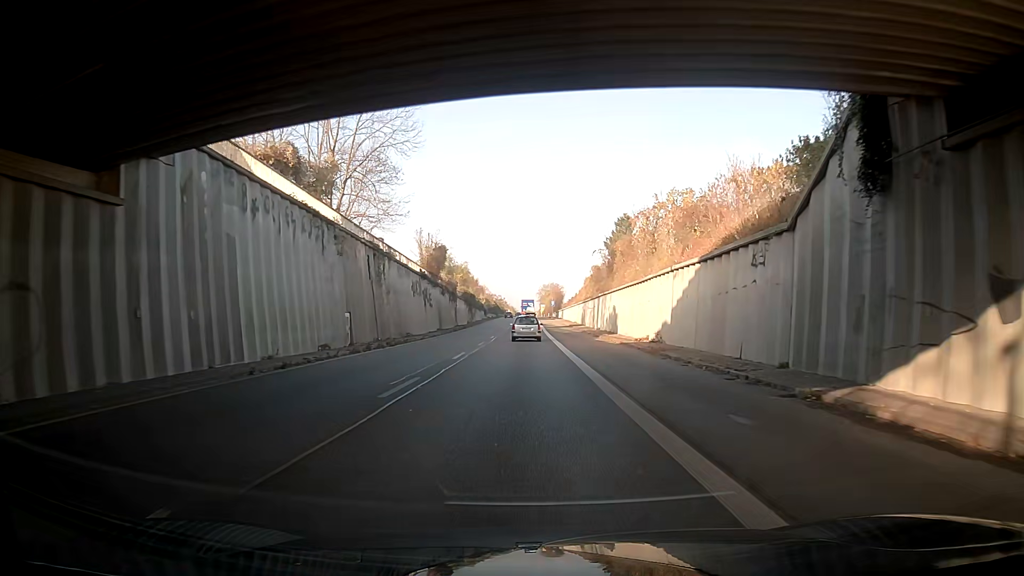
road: trunk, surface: asphalt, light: Day
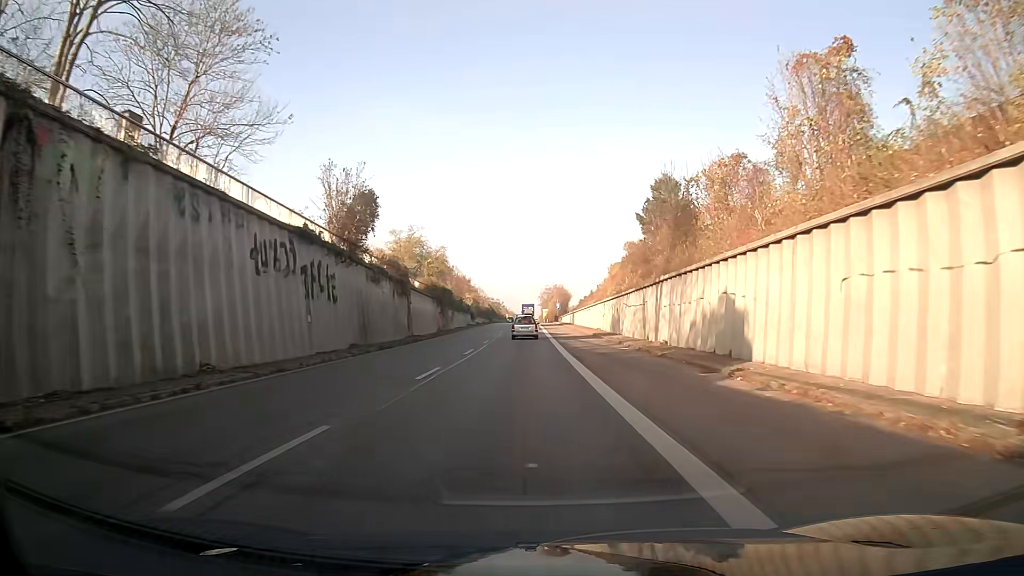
(-0.5, +30.3) m; -3°
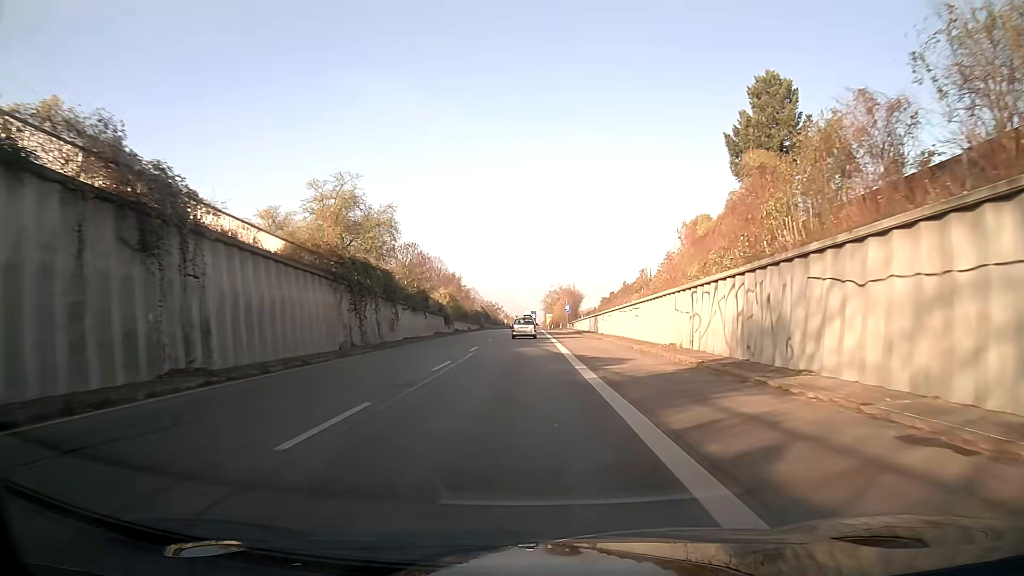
(-0.1, +32.2) m; 0°
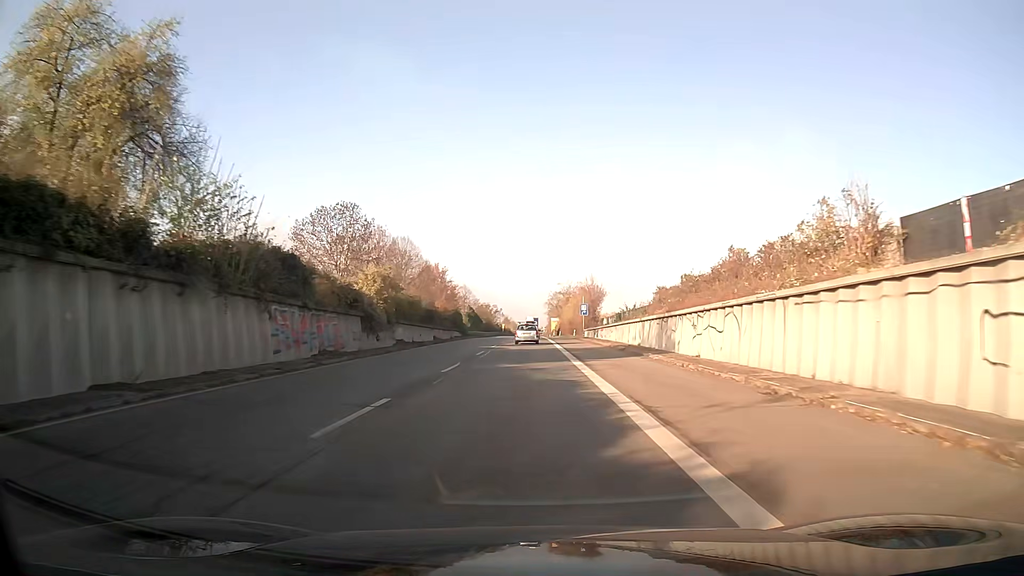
(-0.1, +33.7) m; 0°
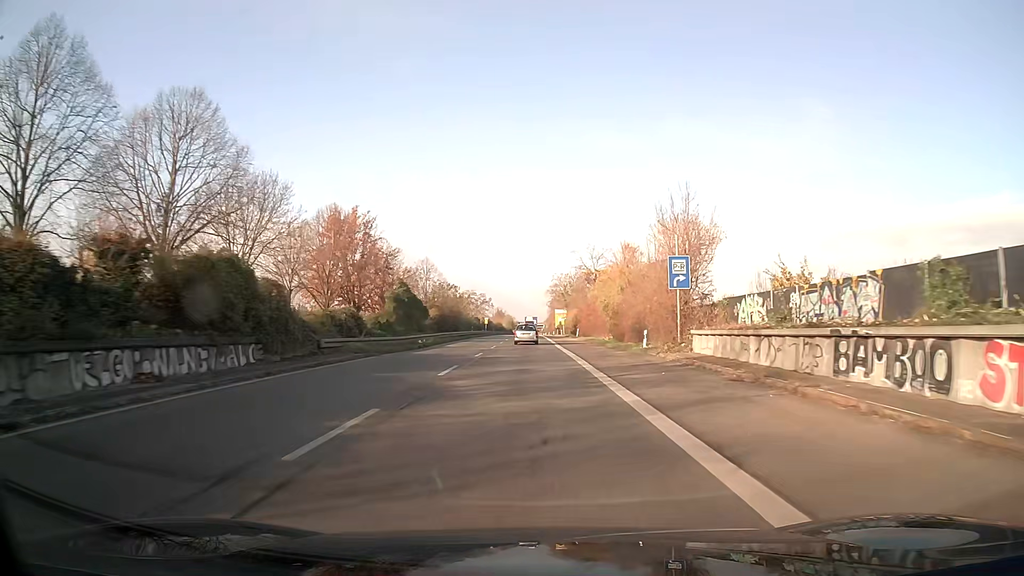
(+0.1, +59.1) m; 0°
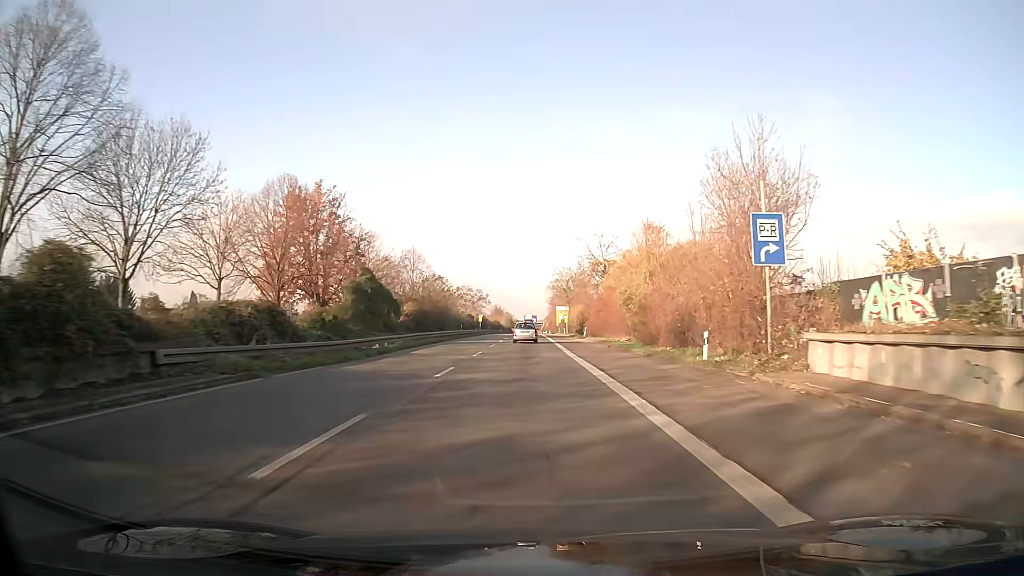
(0.0, +12.2) m; 0°
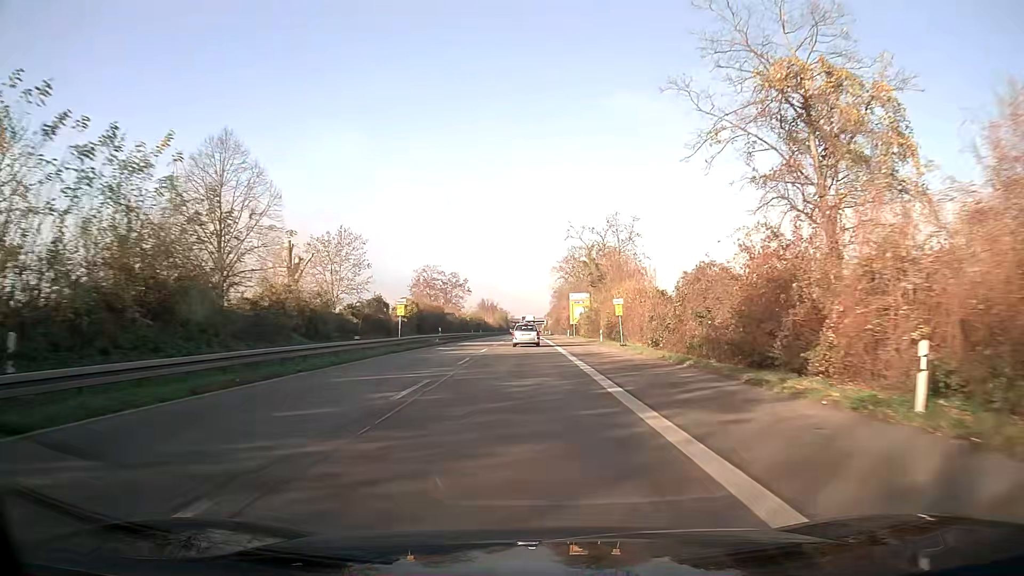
(+0.1, +62.7) m; 0°
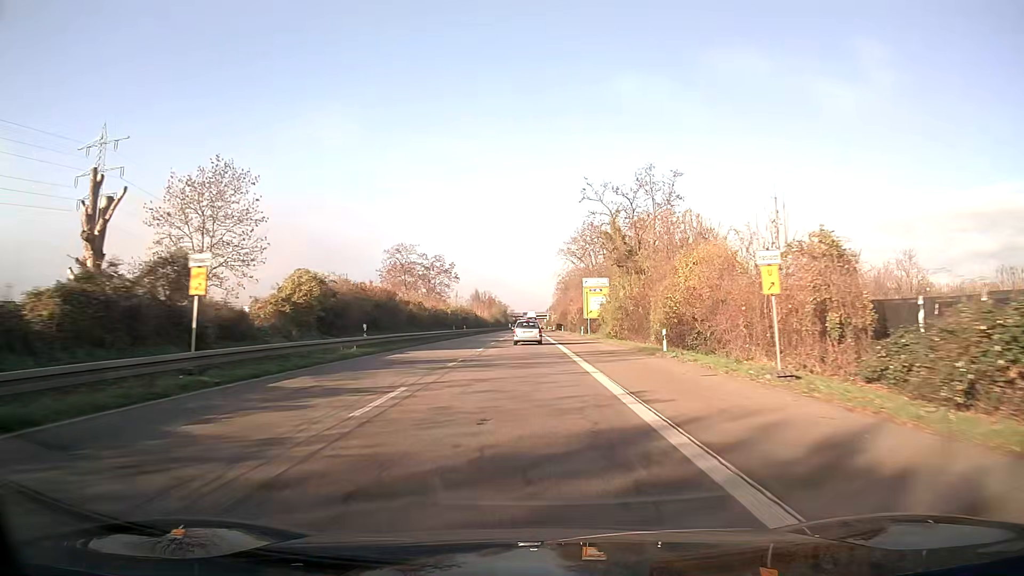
(0.0, +25.8) m; 0°
